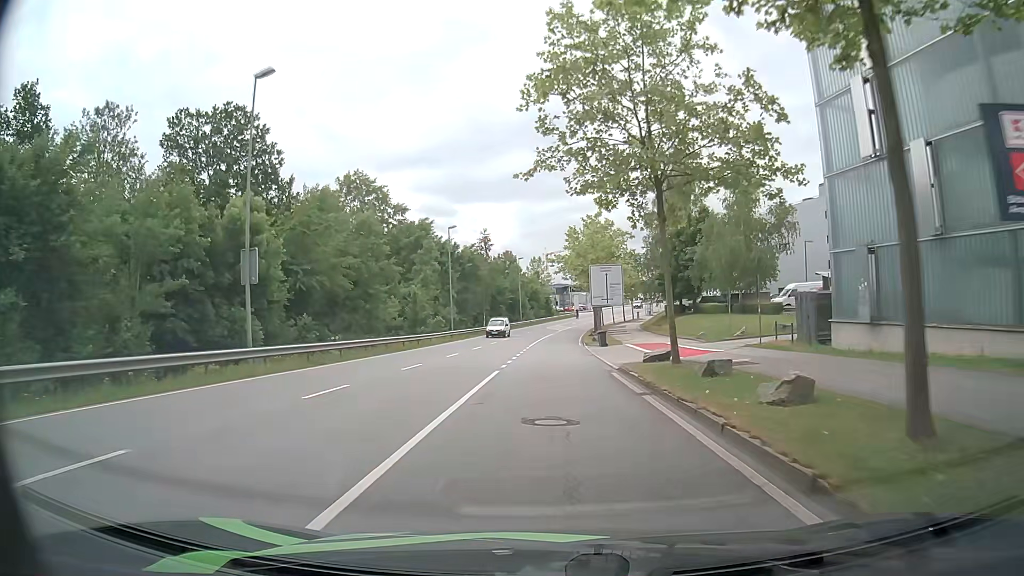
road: secondary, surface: asphalt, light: Day
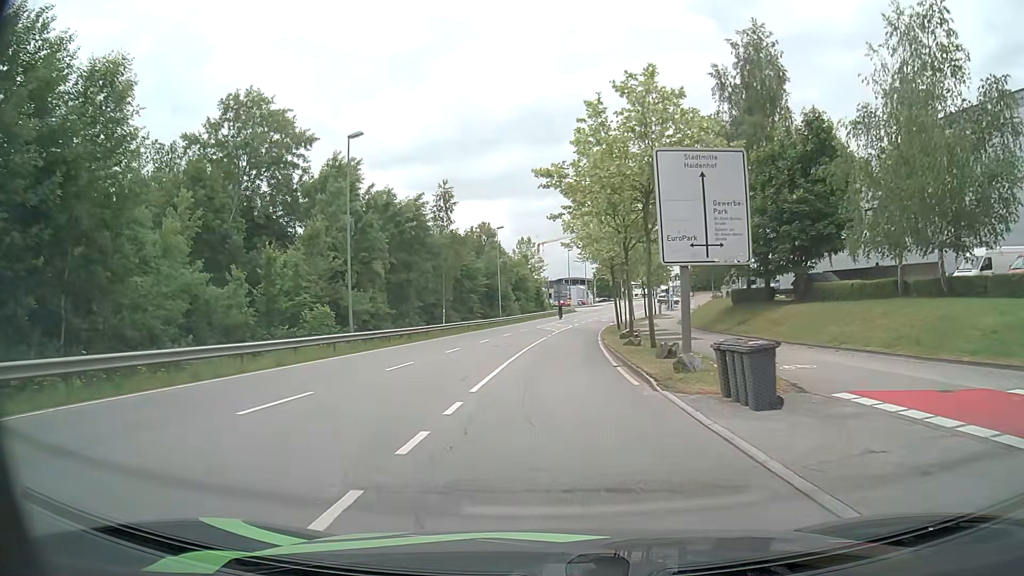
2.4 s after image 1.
(+0.3, +30.0) m; +1°
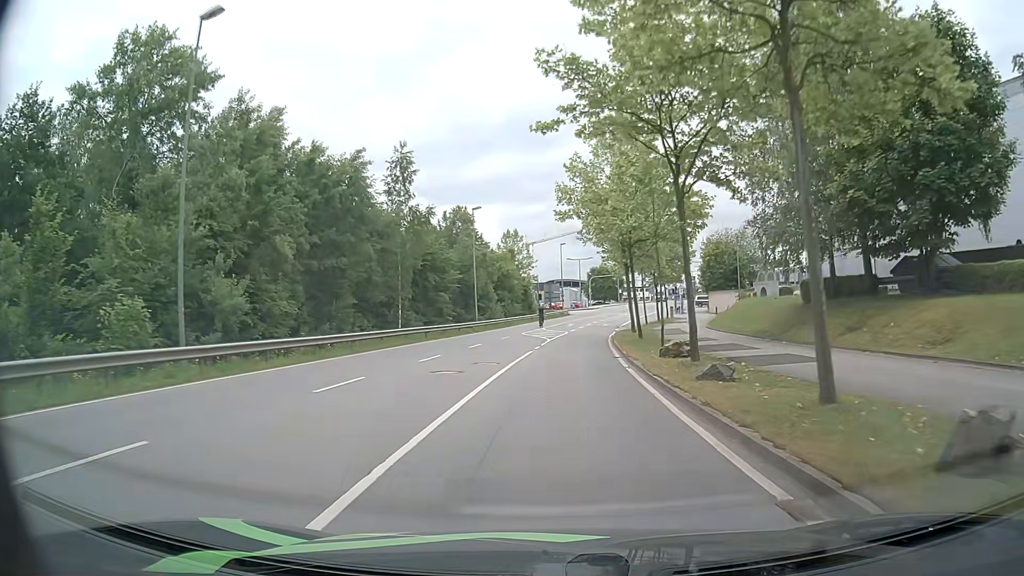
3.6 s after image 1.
(+0.1, +14.7) m; +1°
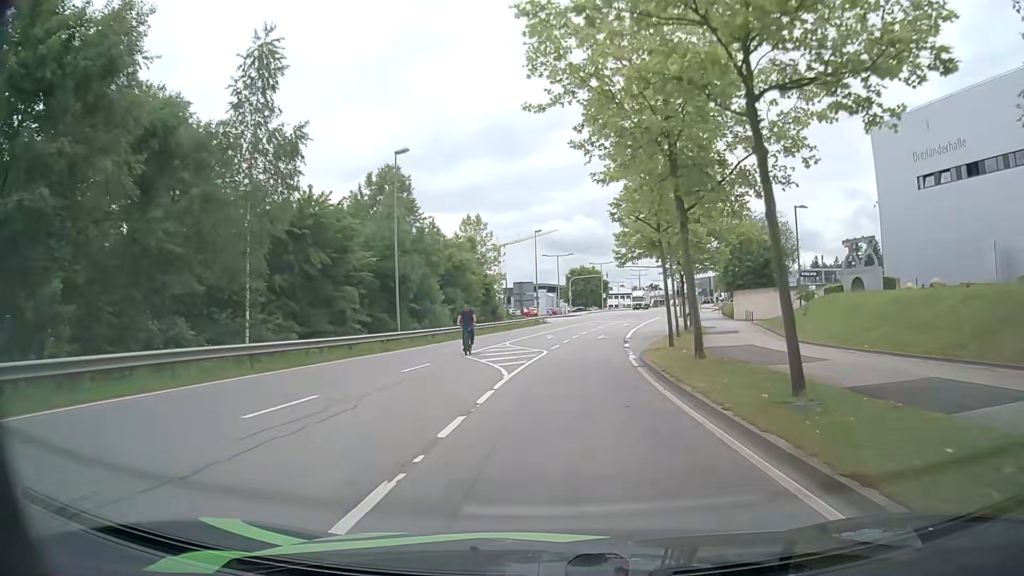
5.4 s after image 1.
(+0.3, +21.5) m; +2°
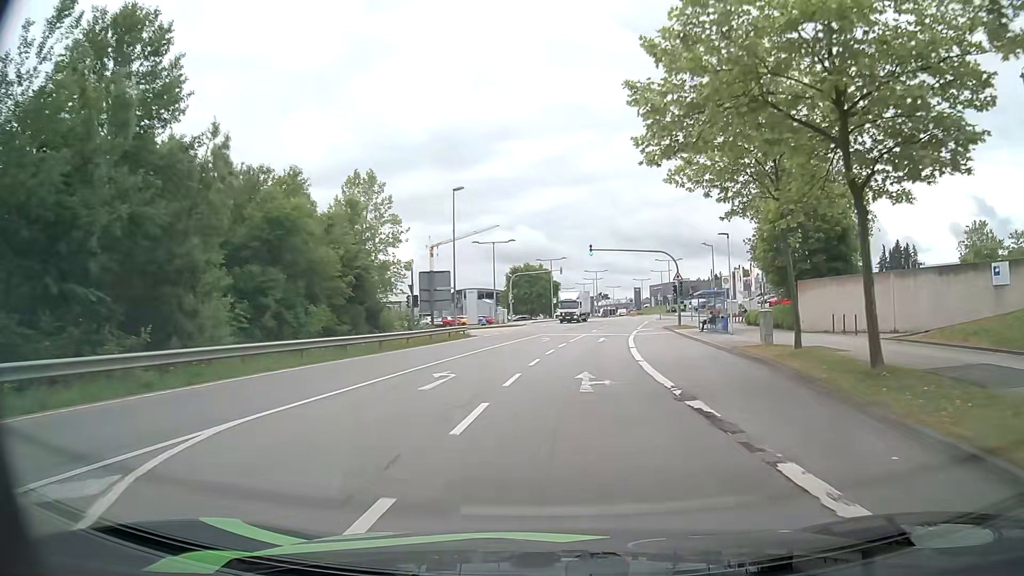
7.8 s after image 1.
(+1.1, +28.2) m; +4°
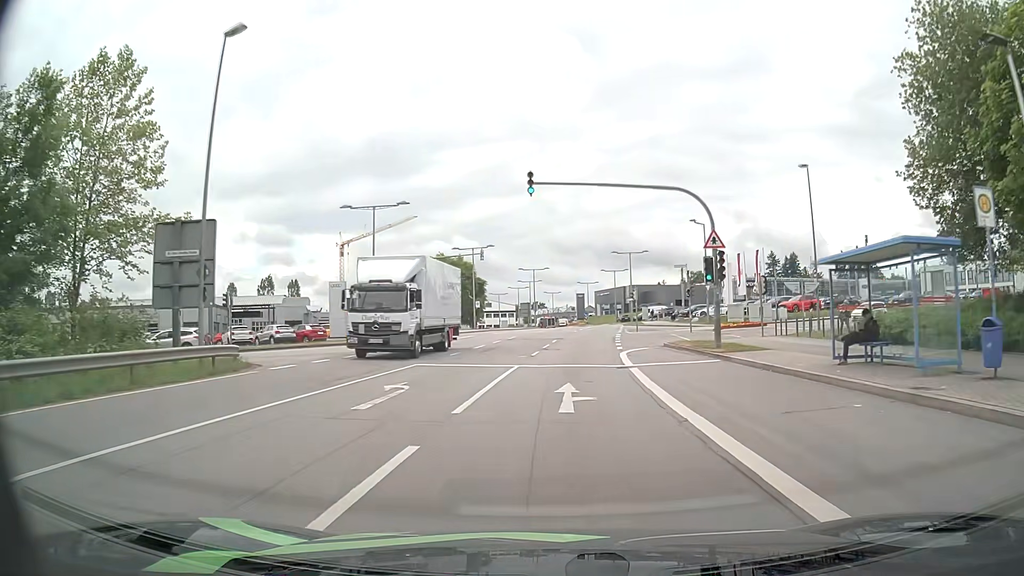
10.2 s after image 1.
(+1.6, +27.8) m; +6°
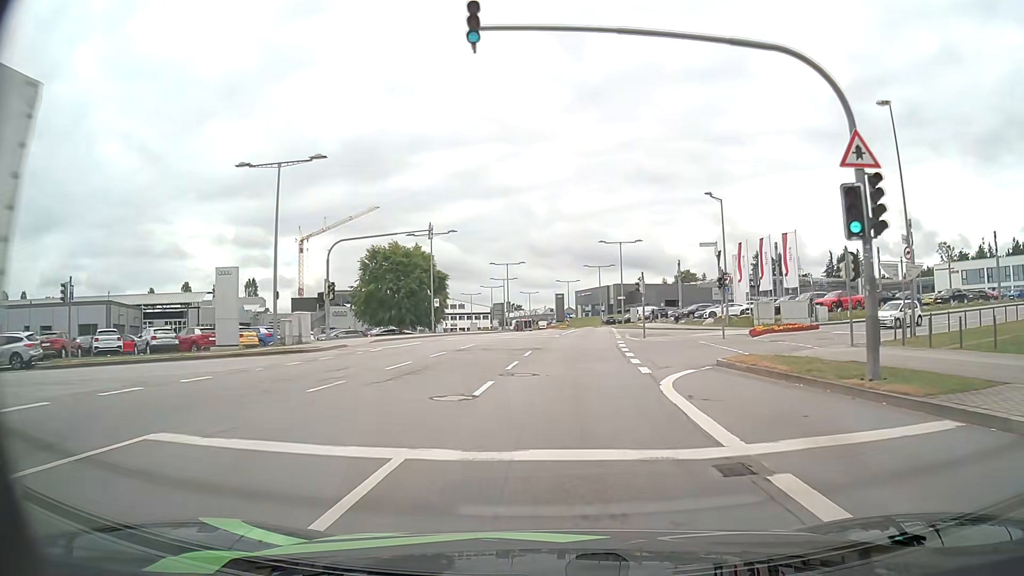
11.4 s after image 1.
(+0.2, +13.7) m; +2°
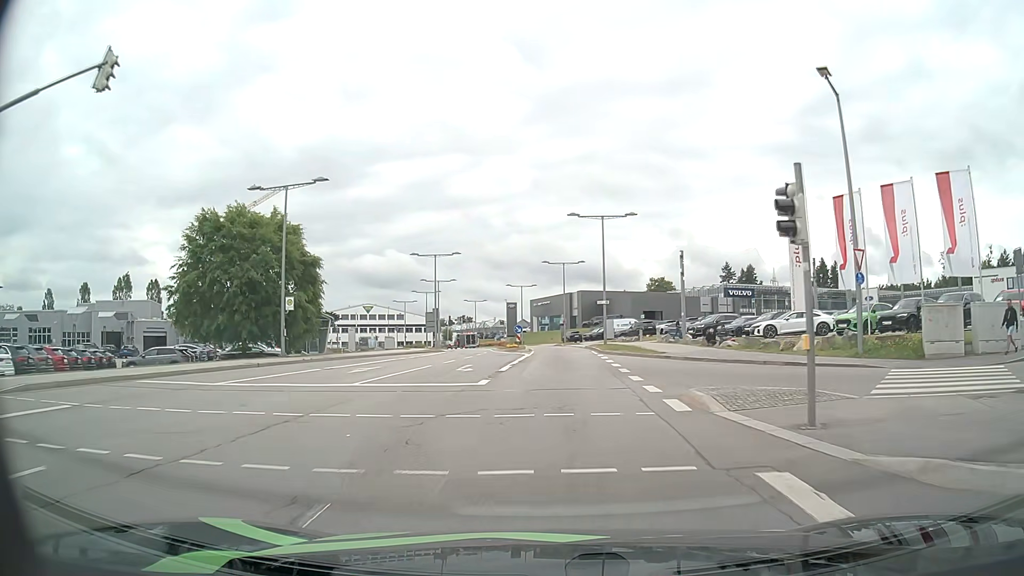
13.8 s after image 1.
(+0.9, +26.7) m; +4°
